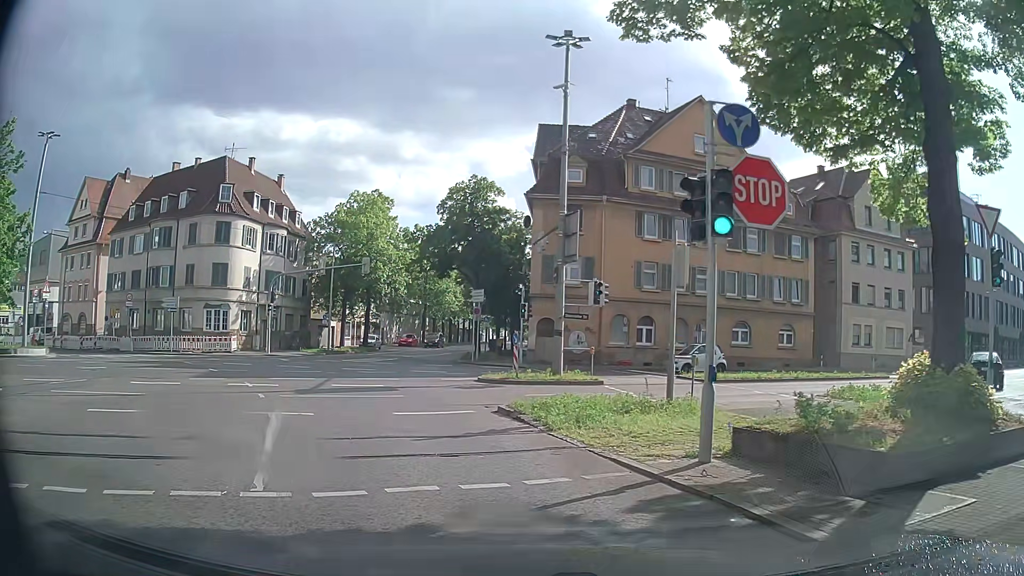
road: secondary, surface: asphalt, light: Day
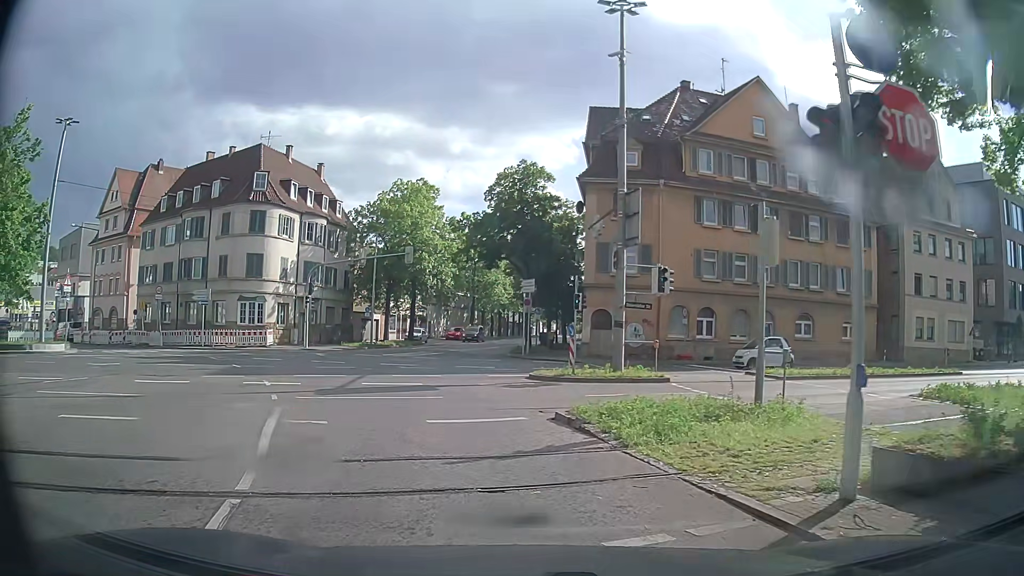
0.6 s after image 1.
(0.0, +2.6) m; -2°
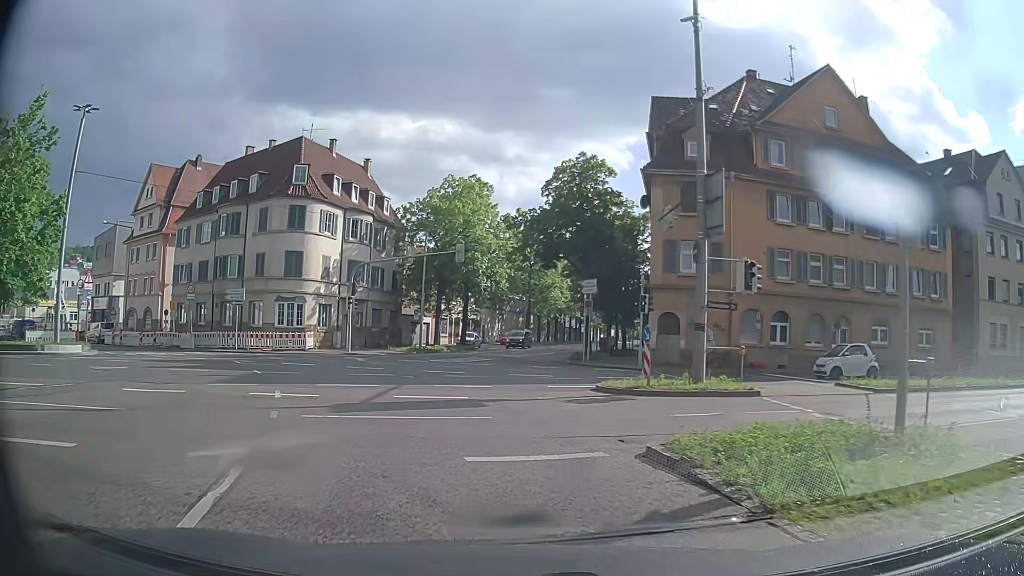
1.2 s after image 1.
(-0.2, +3.2) m; -4°
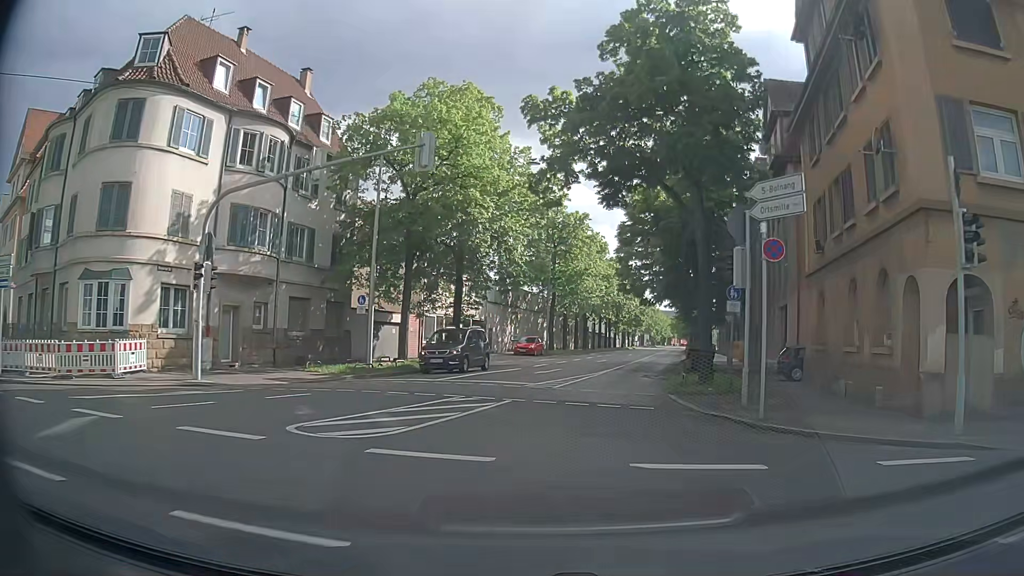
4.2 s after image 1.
(-1.5, +23.4) m; -3°
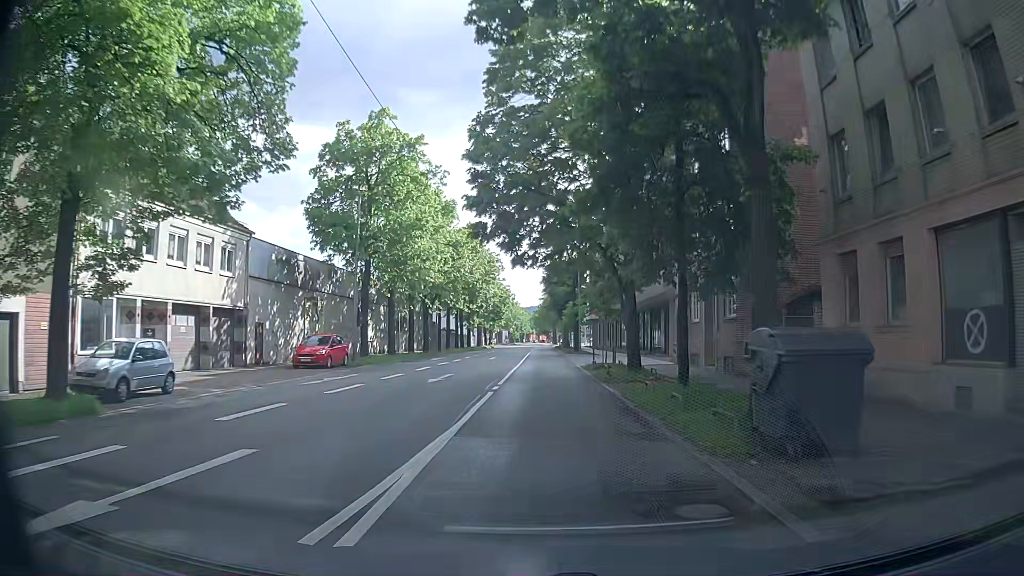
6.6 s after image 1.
(+3.0, +23.9) m; +13°
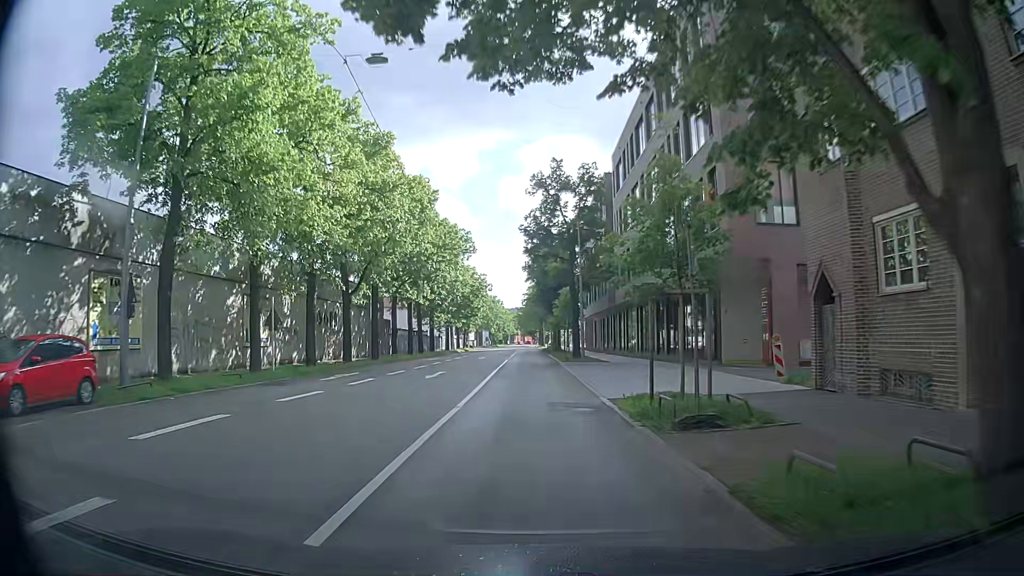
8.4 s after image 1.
(+0.5, +20.3) m; +1°
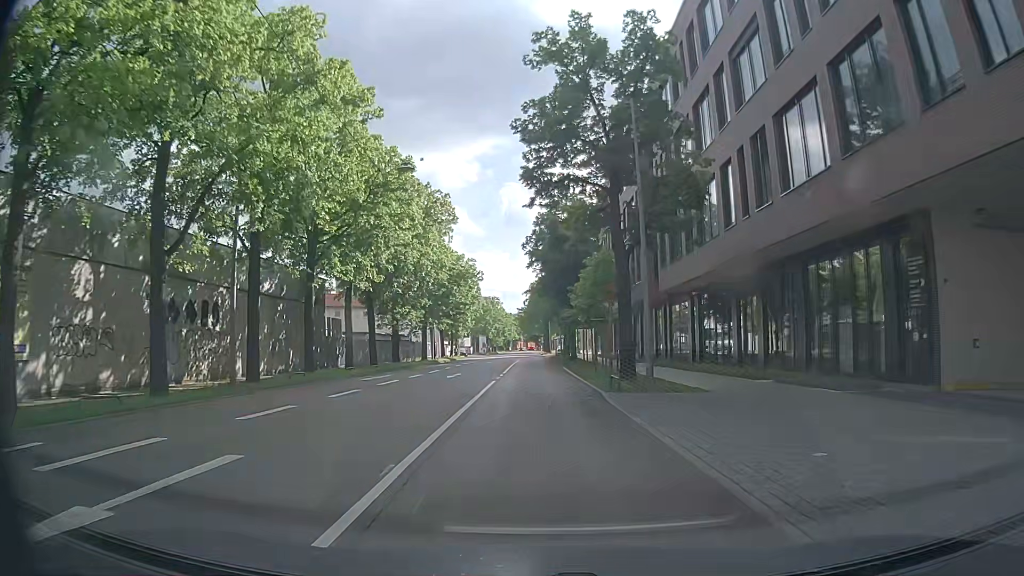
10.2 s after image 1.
(+0.1, +20.5) m; 0°
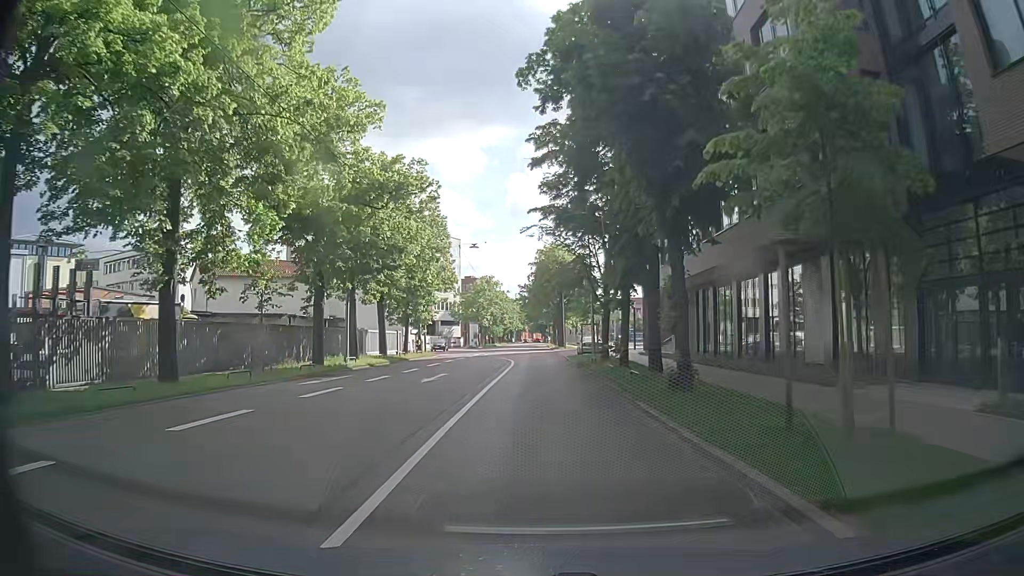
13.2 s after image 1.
(+0.1, +33.0) m; +1°
(0, +10) (0, +20) (0, +30) (0, +40) (0, +50) (-1, +60) (-1, +70) (-1, +80) (-1, +90) (-1, +100) m
